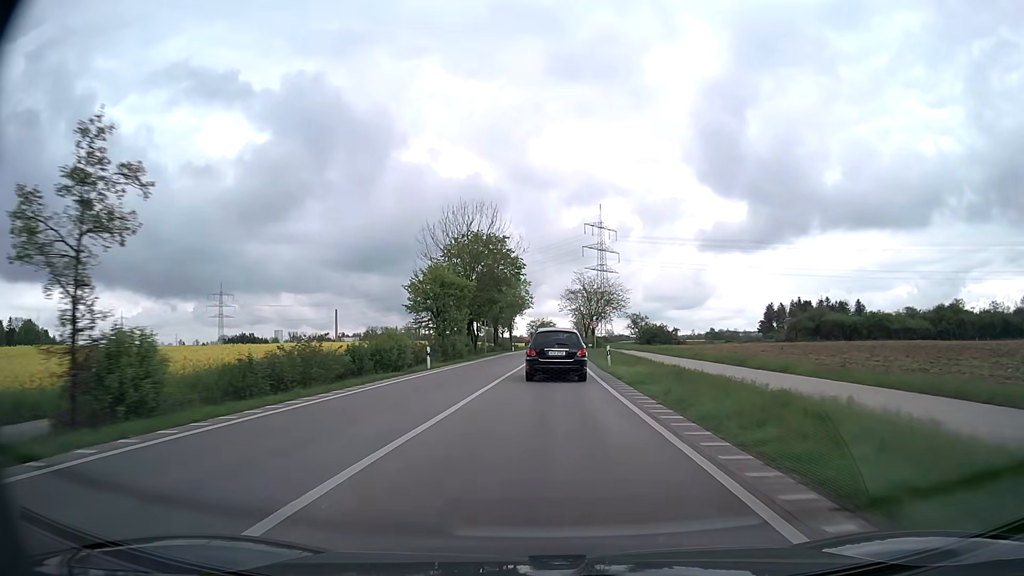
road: primary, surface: asphalt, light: Day
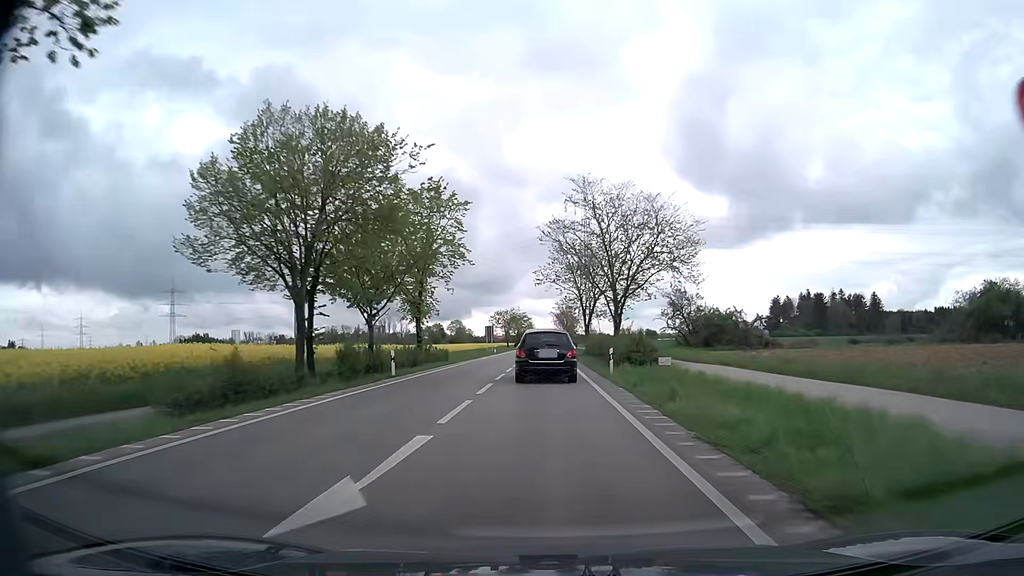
(+1.0, +55.1) m; +2°
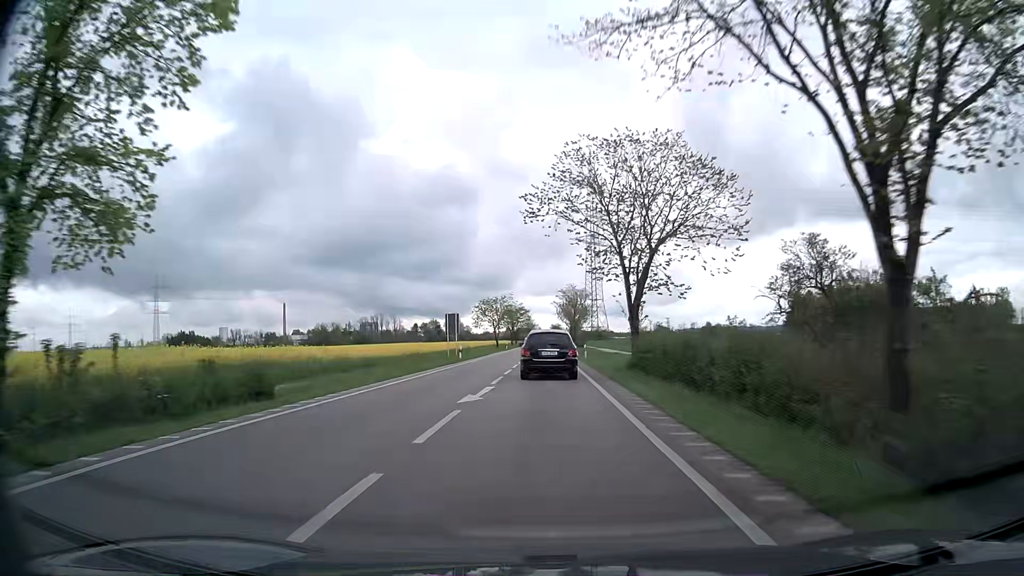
(-0.1, +32.2) m; 0°
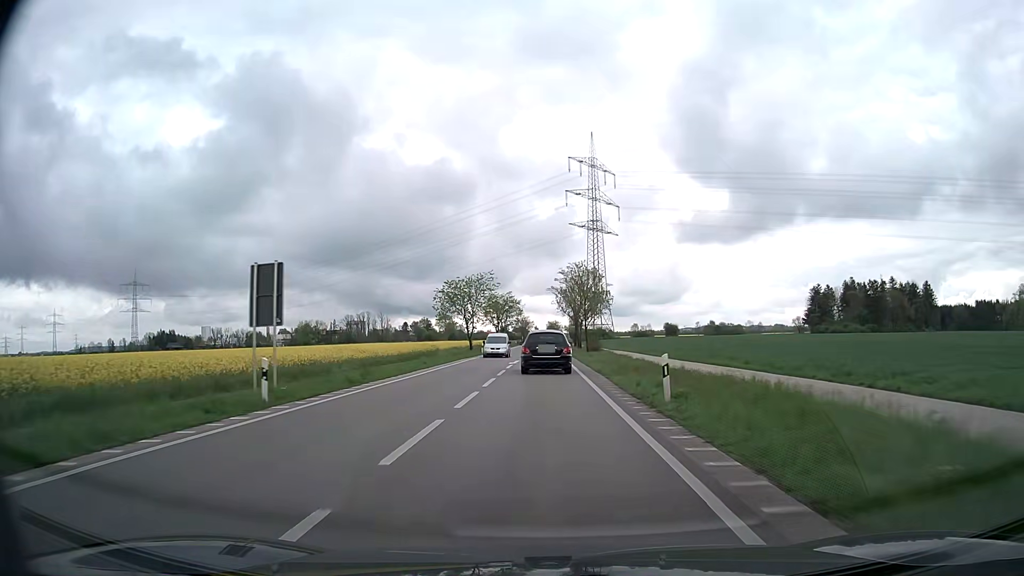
(0.0, +31.5) m; 0°
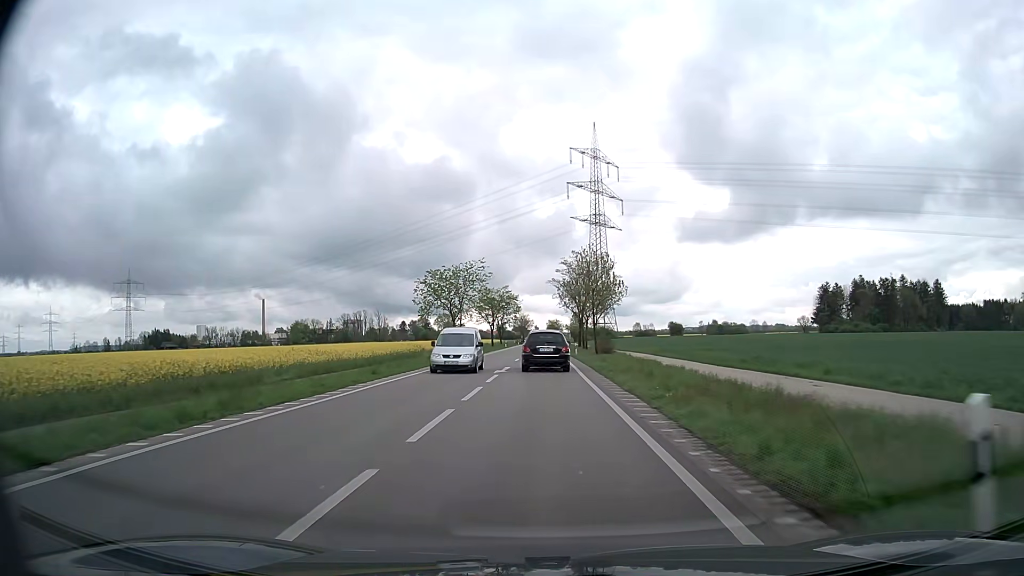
(0.0, +10.4) m; 0°
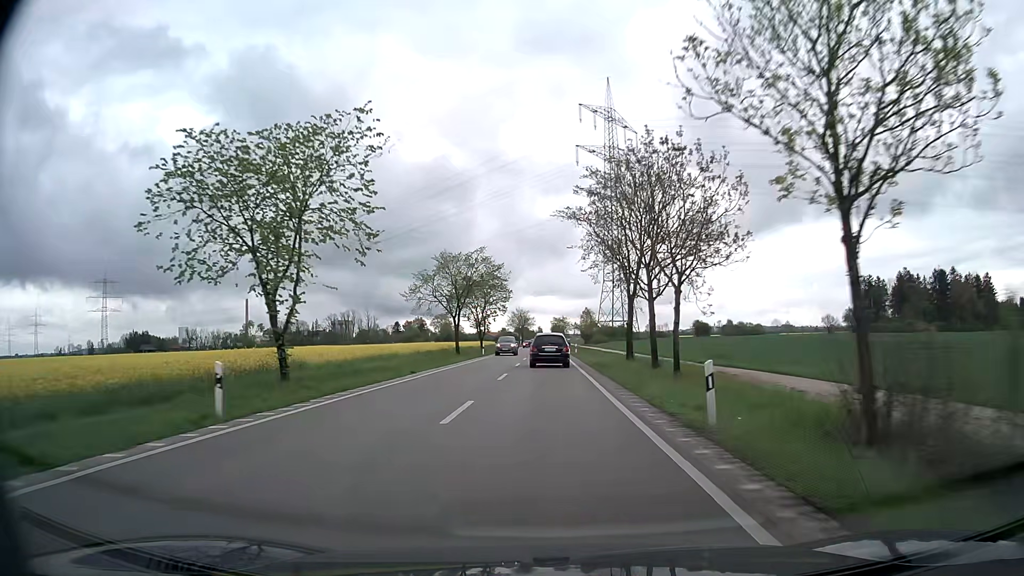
(-0.2, +42.1) m; 0°
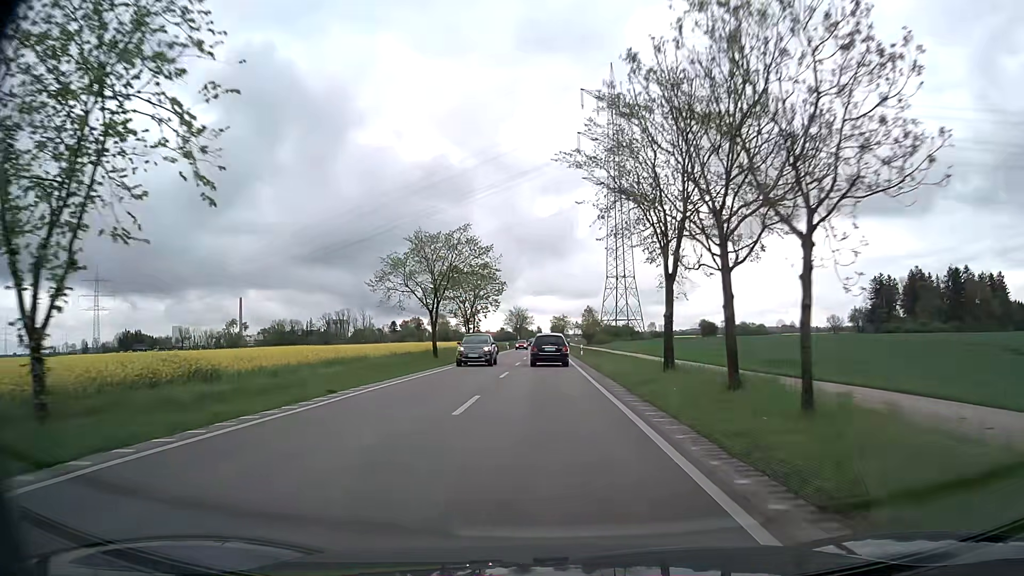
(0.0, +10.8) m; 0°
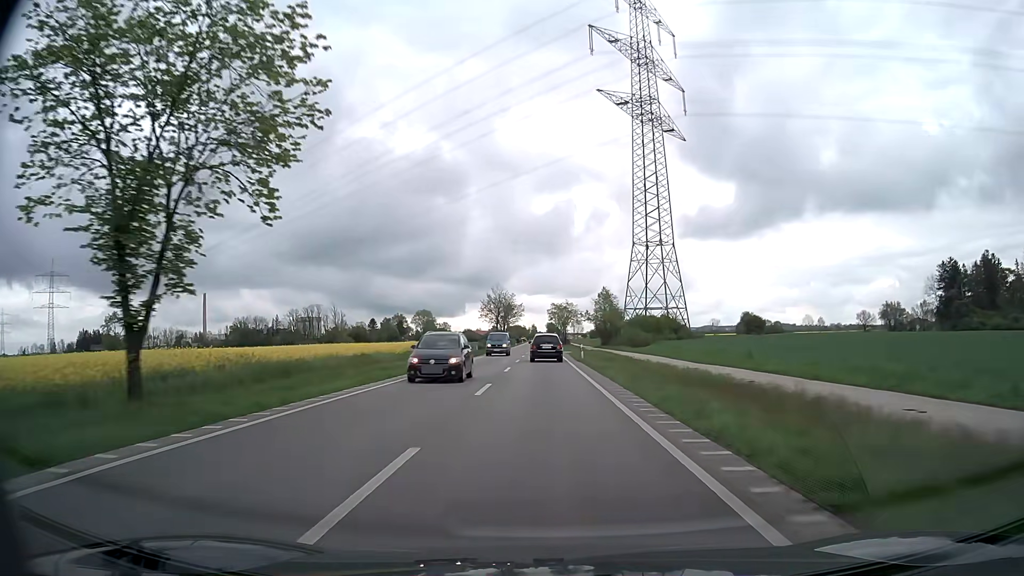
(+0.2, +55.9) m; +1°
(0, +10) (0, +20) (0, +30) (0, +40) (0, +50) (0, +60) (0, +70) (-1, +80) (-1, +90) (-1, +100) m
